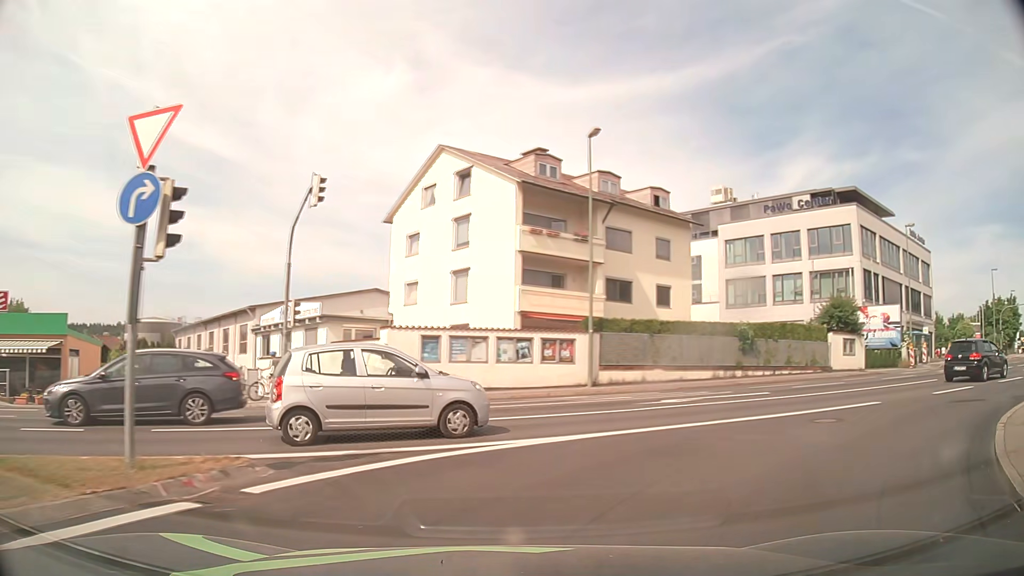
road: tertiary_link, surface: asphalt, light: Day
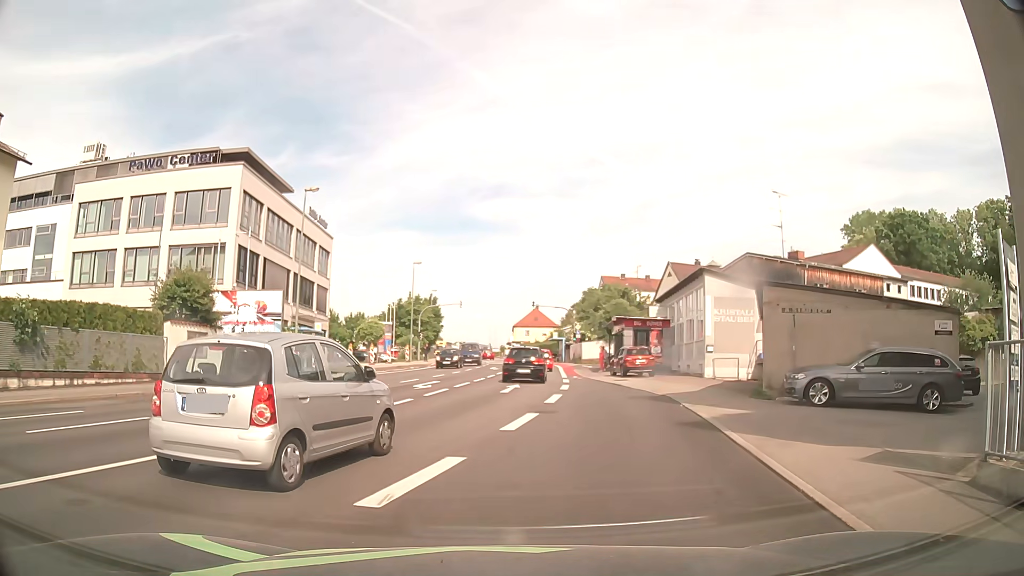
(+5.9, +11.0) m; +51°
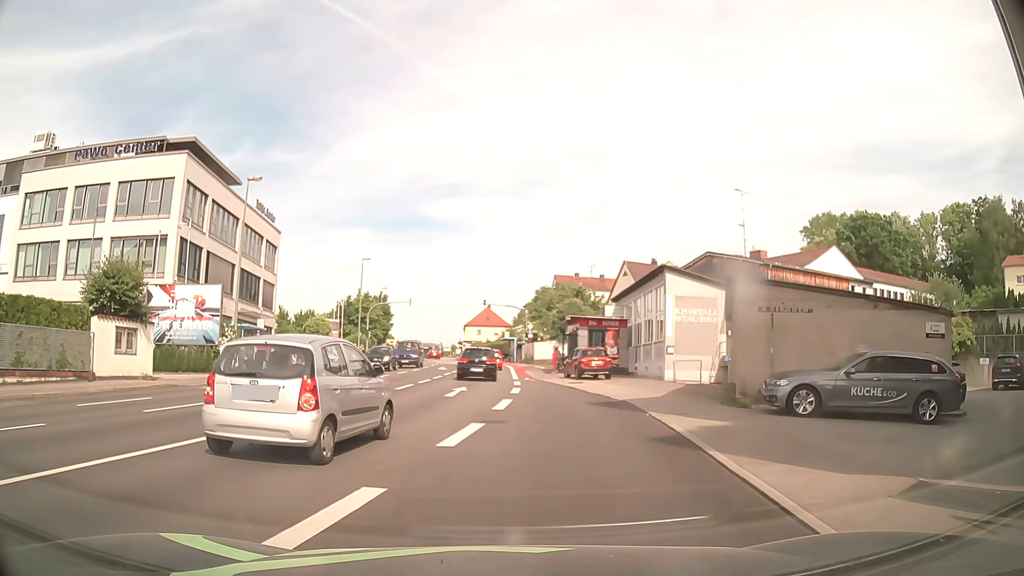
(+0.1, +1.9) m; +6°
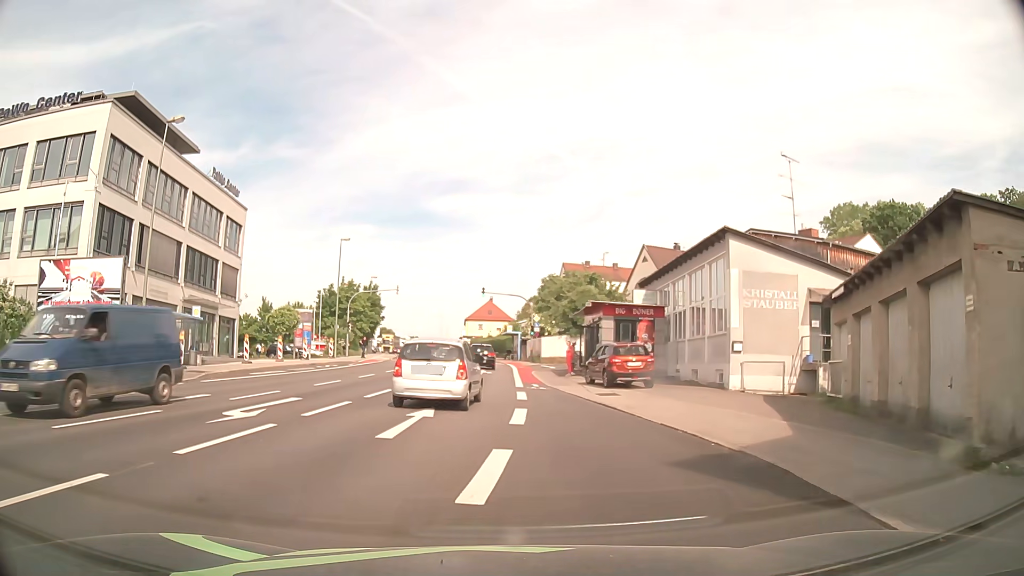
(+0.2, +10.0) m; -1°
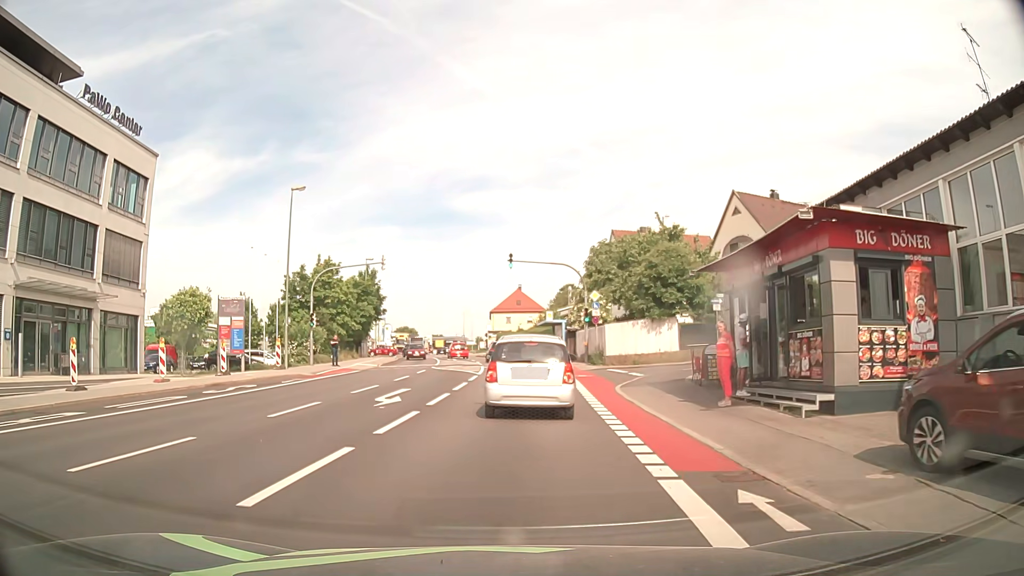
(-0.6, +20.4) m; -2°
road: tertiary
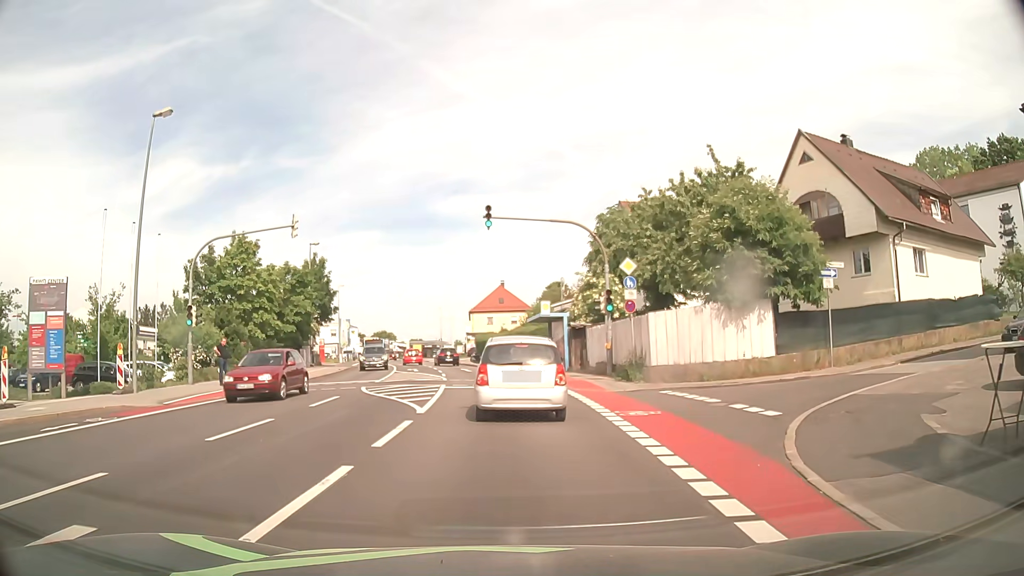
(+0.2, +14.3) m; +2°
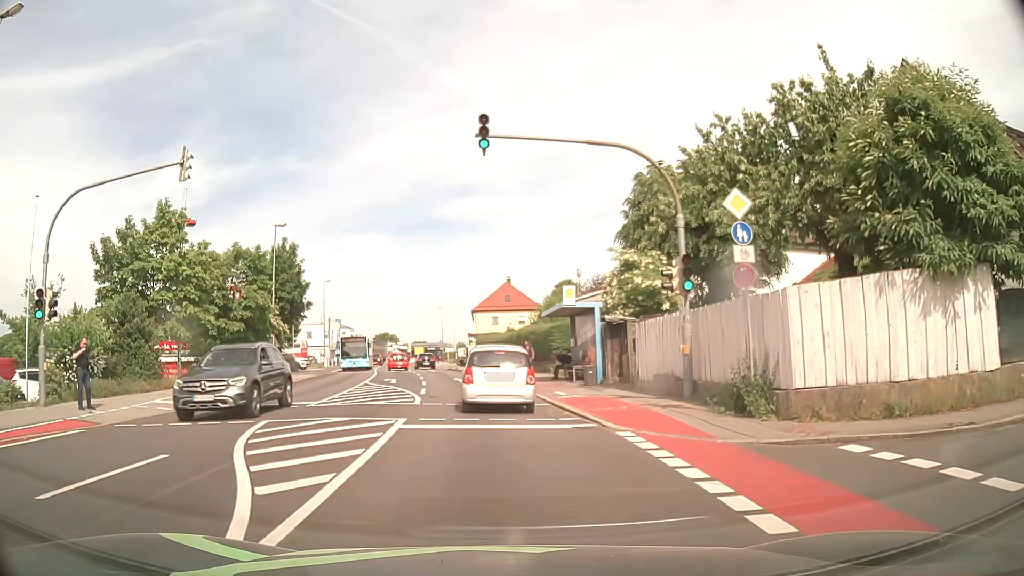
(-0.1, +10.5) m; -1°
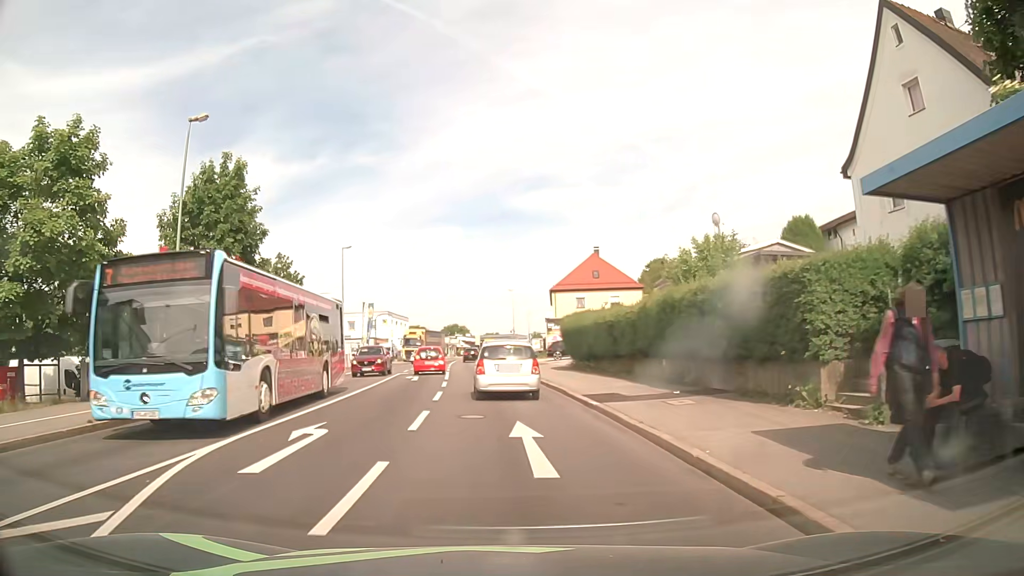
(-1.1, +23.1) m; -6°
(0, +10) (0, +20) (-1, +30) (-2, +40) (-3, +50) (-4, +60) (-4, +70) (-5, +80) (-5, +90) (-5, +100) m
